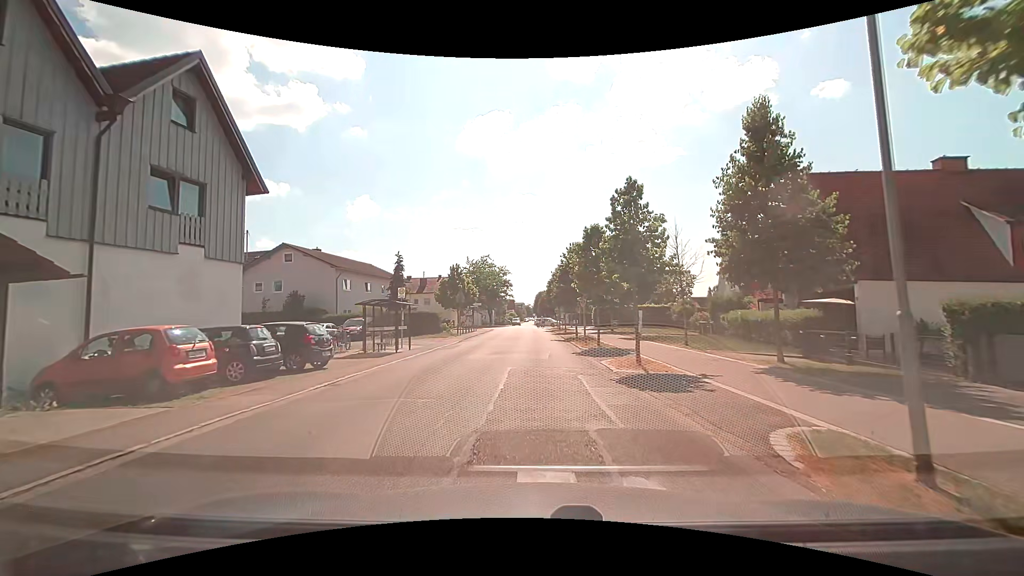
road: unclassified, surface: asphalt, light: Day
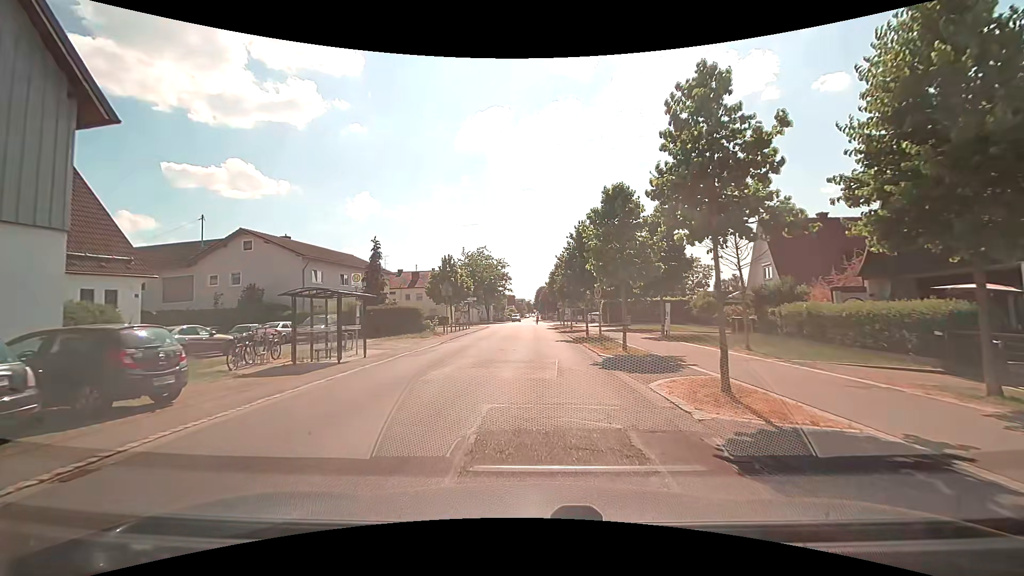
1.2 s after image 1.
(-0.1, +6.9) m; 0°
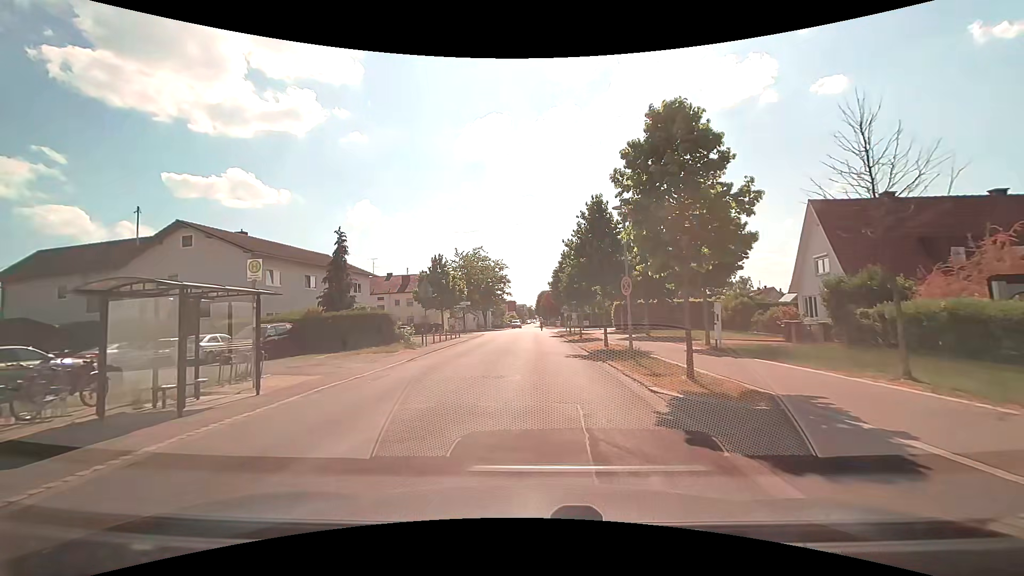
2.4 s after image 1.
(0.0, +7.3) m; -2°
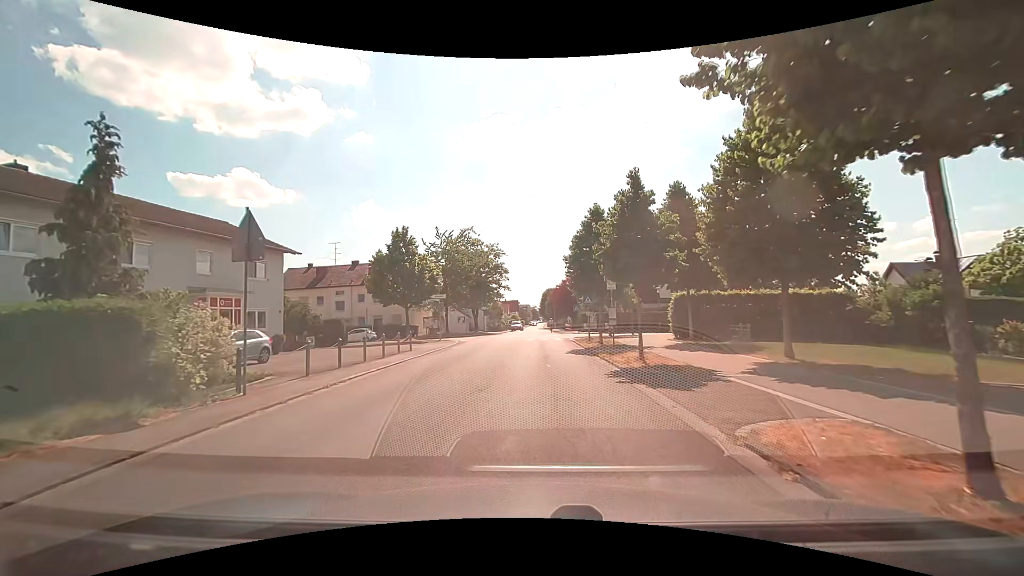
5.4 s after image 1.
(+0.3, +18.1) m; +2°
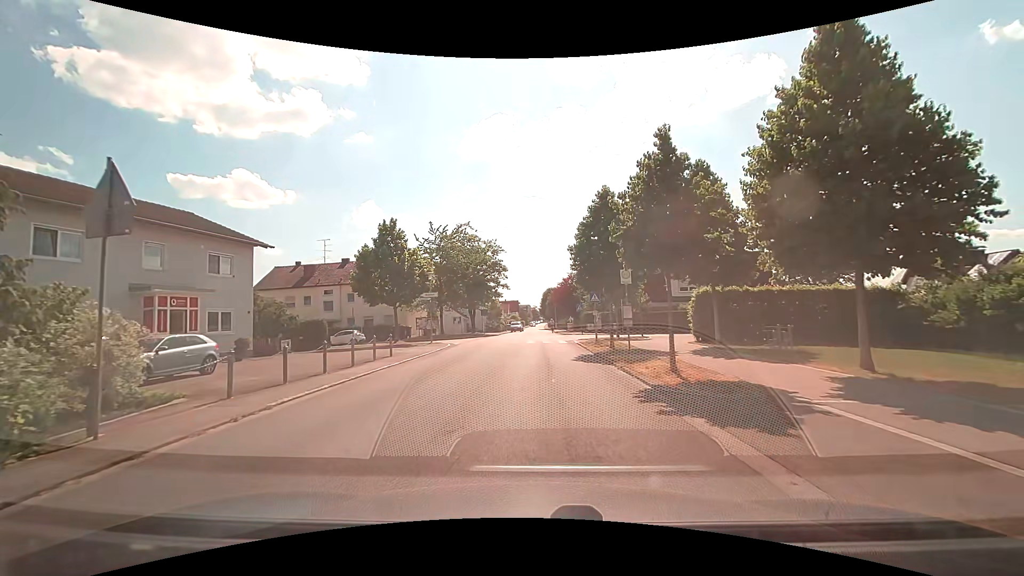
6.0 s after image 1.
(-0.1, +3.5) m; -1°
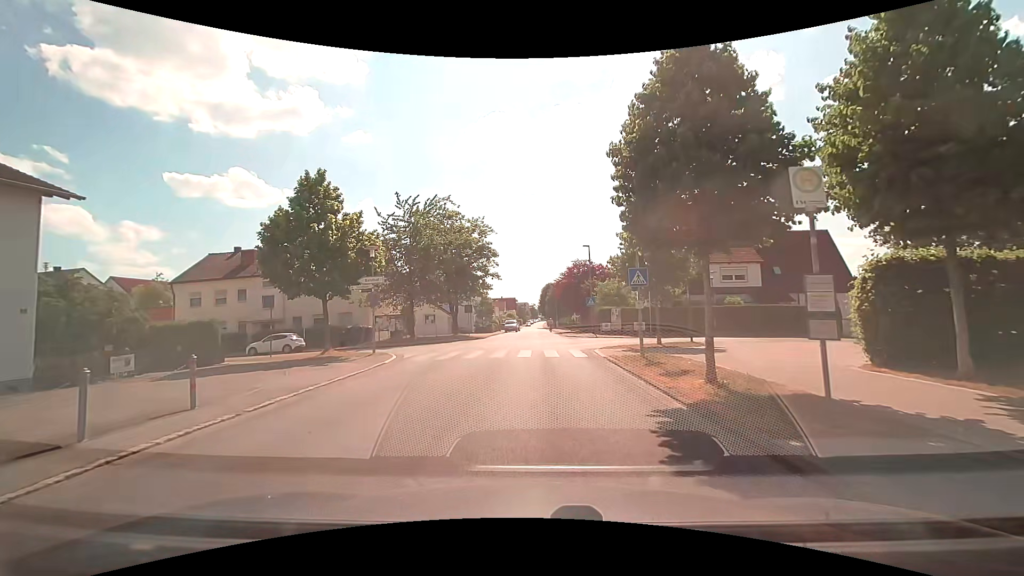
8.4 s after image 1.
(0.0, +12.3) m; 0°
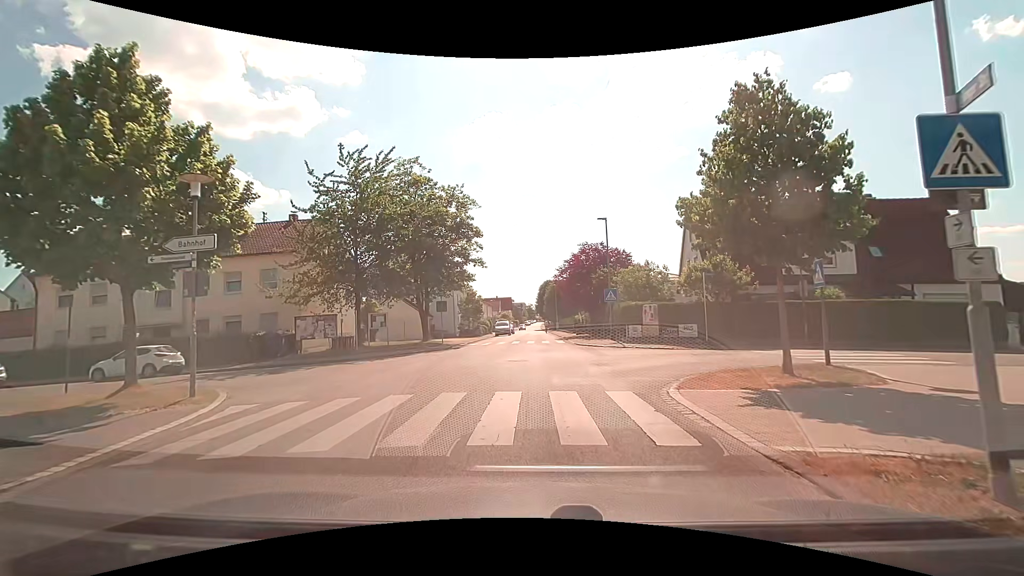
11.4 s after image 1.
(0.0, +12.2) m; 0°
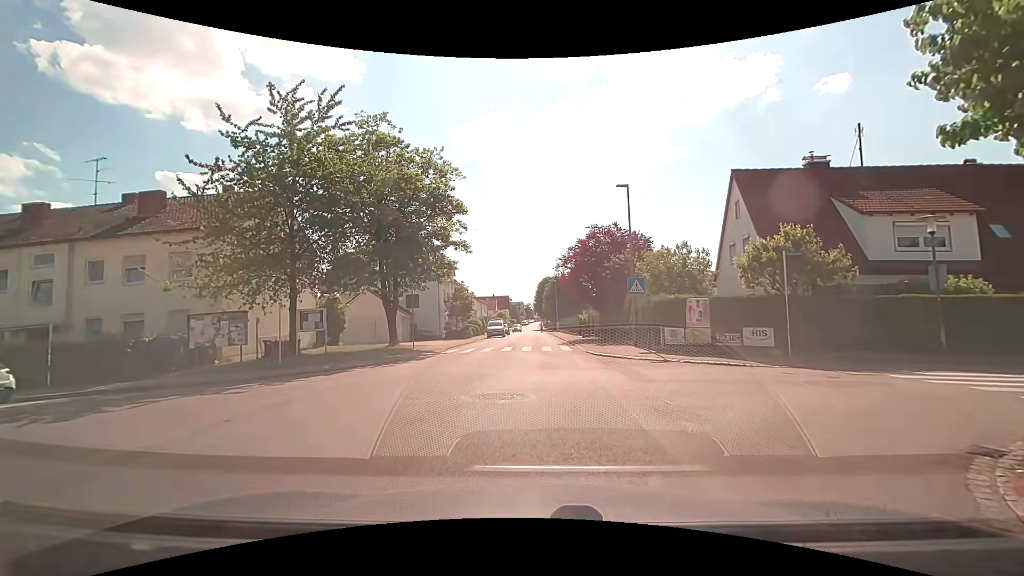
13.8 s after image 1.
(0.0, +7.8) m; 0°
(0, +10) (0, +20) (0, +30) (0, +40) (0, +50) (0, +60) (0, +70) (0, +80) (-1, +90) (-1, +100) m
